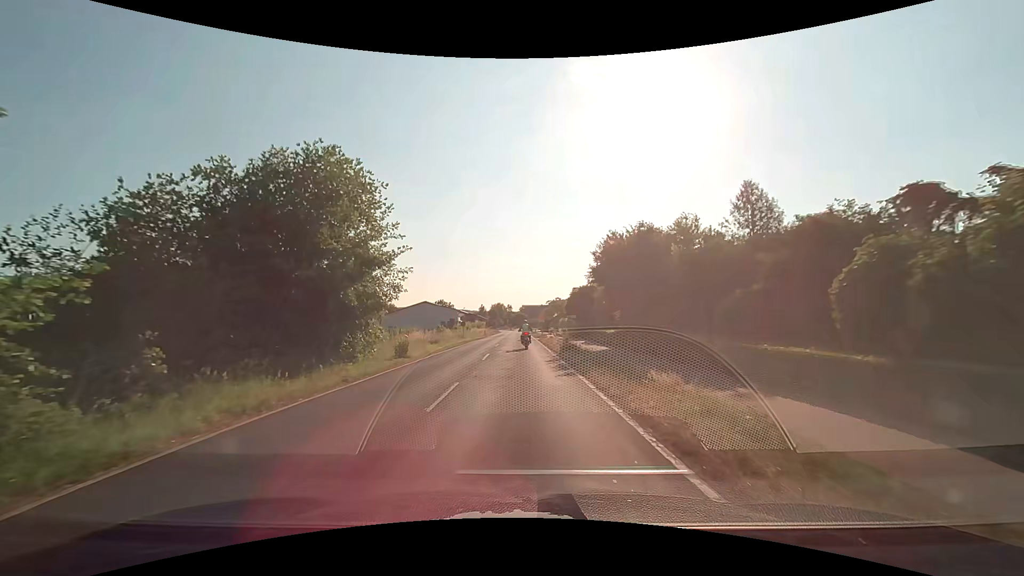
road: secondary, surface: asphalt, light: Day
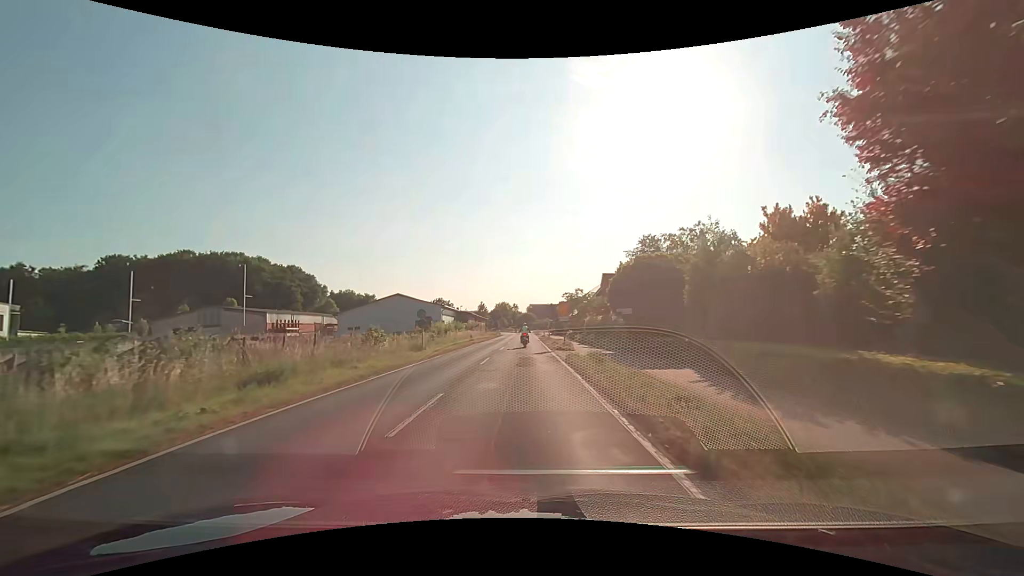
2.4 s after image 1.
(+0.1, +25.8) m; 0°
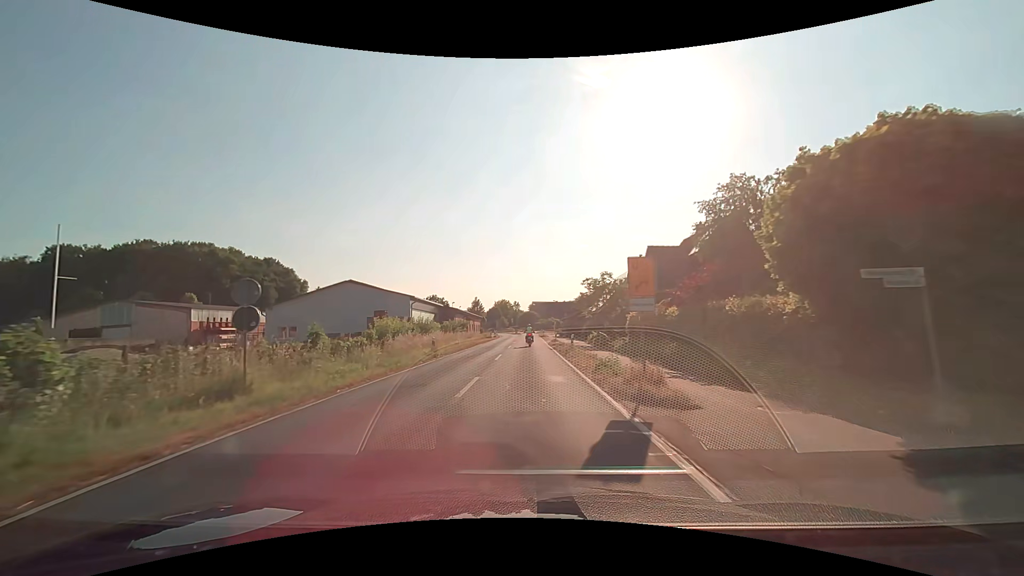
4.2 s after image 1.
(-0.1, +20.6) m; 0°
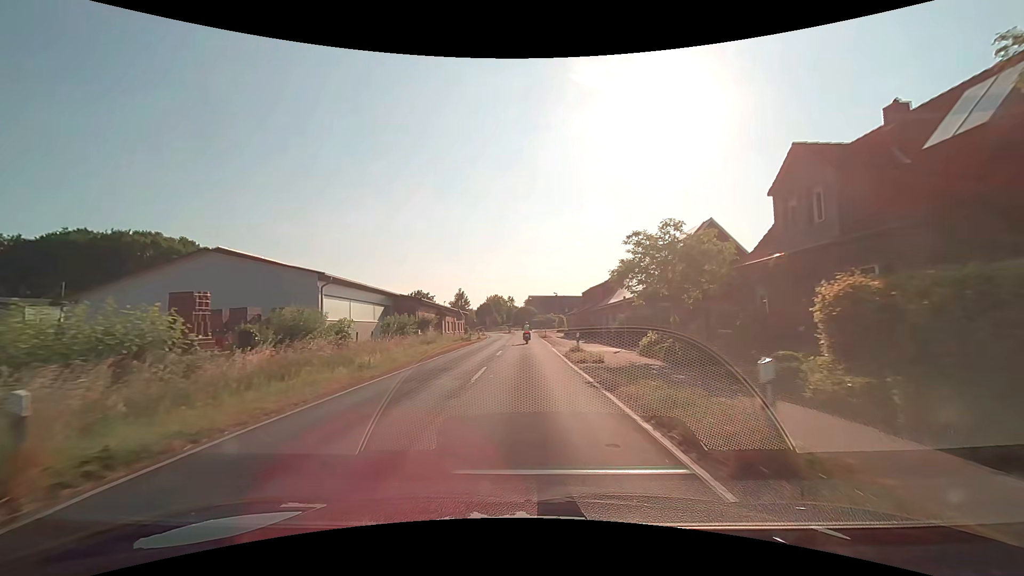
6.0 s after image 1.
(+0.1, +21.7) m; +1°
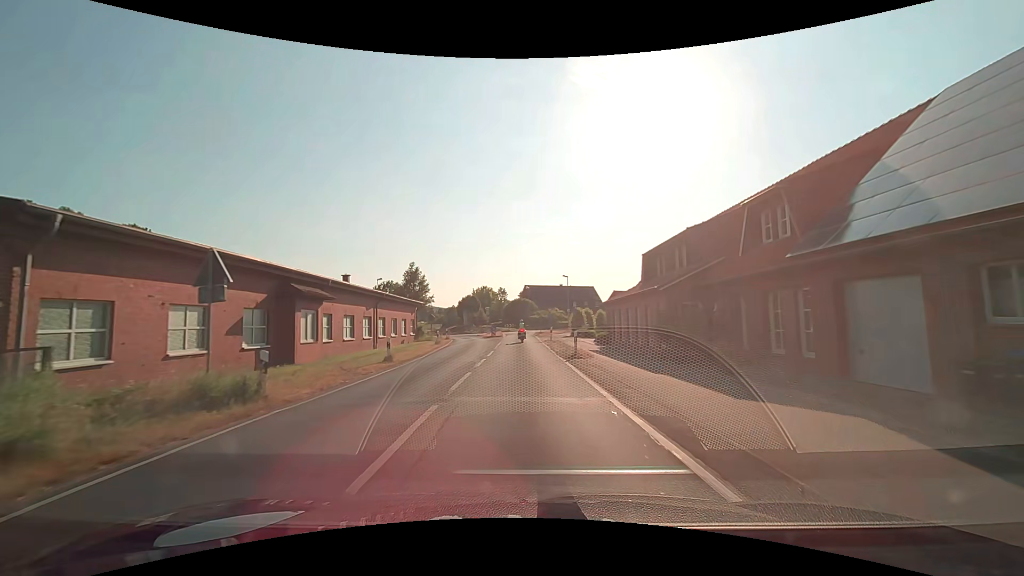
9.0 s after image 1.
(-0.1, +37.1) m; 0°
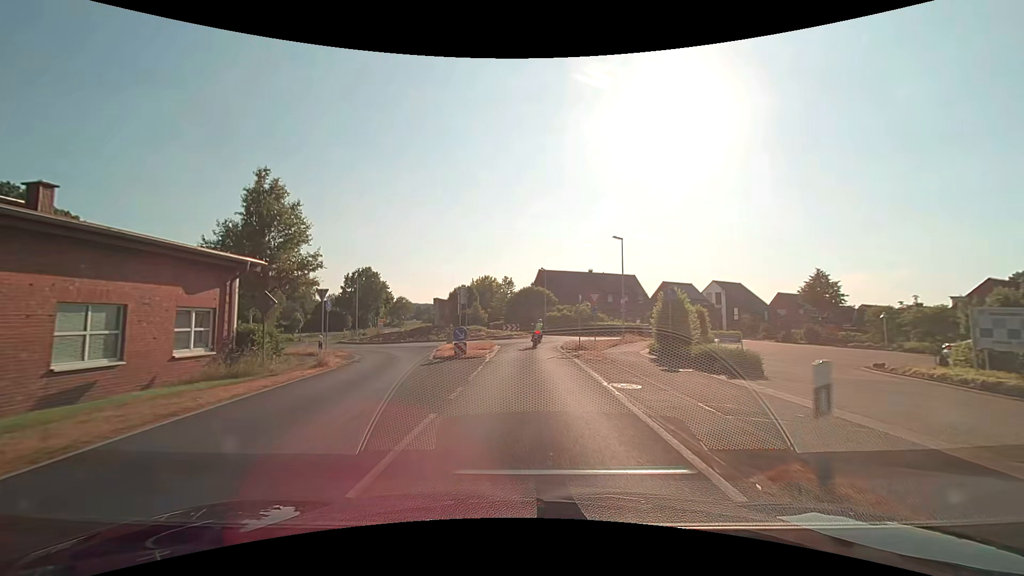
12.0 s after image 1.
(-0.4, +34.1) m; -2°
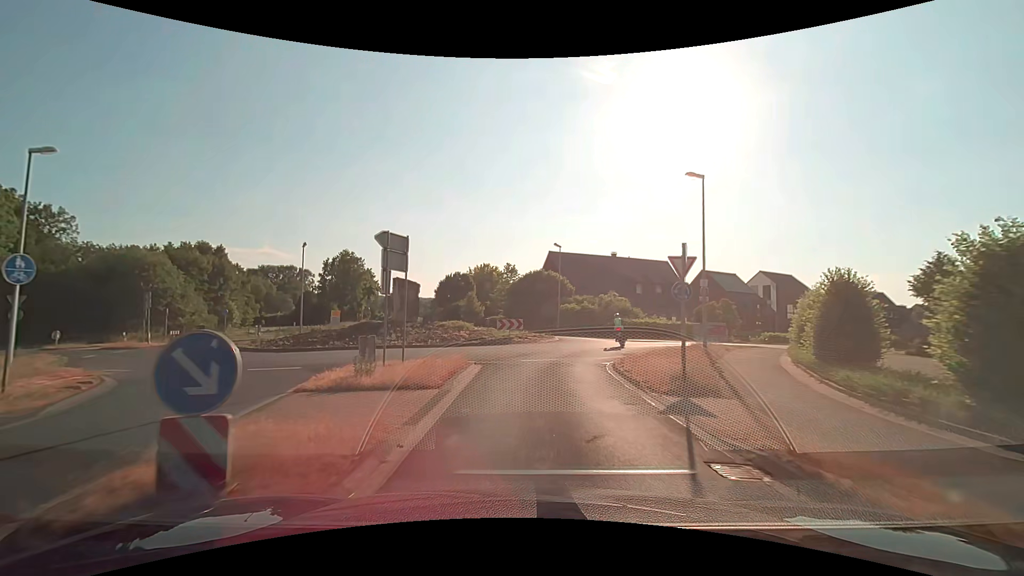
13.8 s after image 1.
(0.0, +16.3) m; 0°
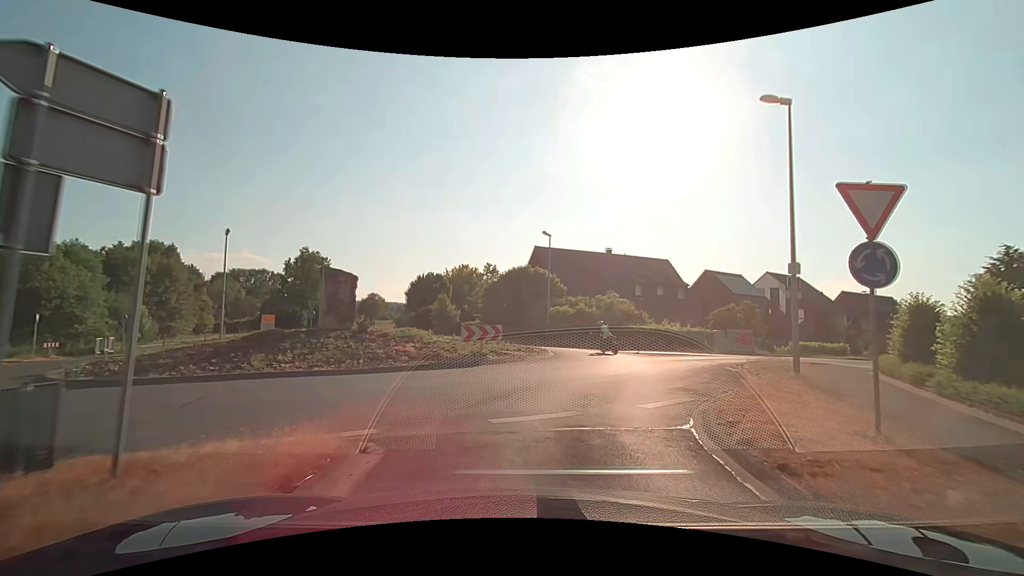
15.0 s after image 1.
(0.0, +8.8) m; +1°
